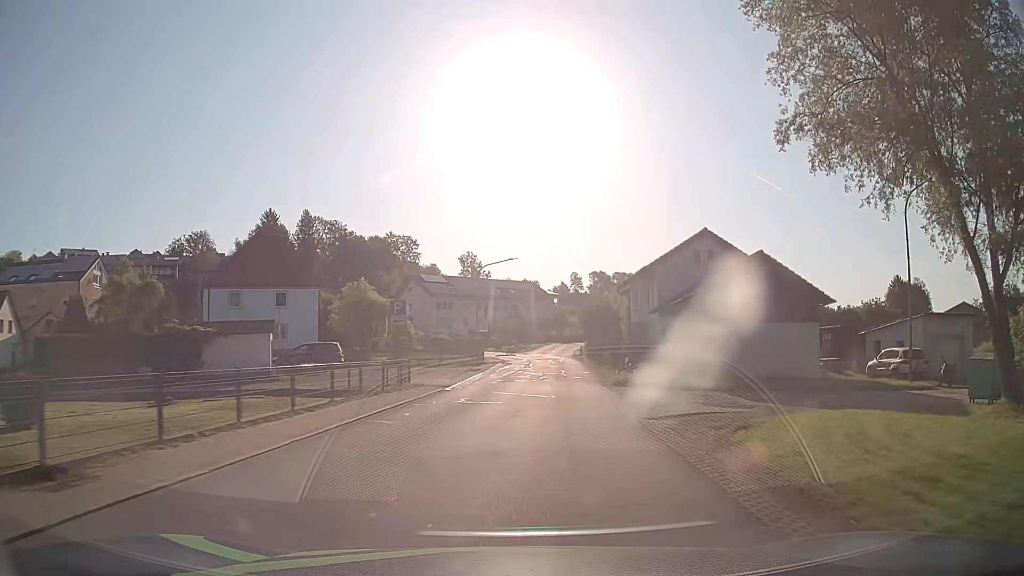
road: tertiary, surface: asphalt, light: Day
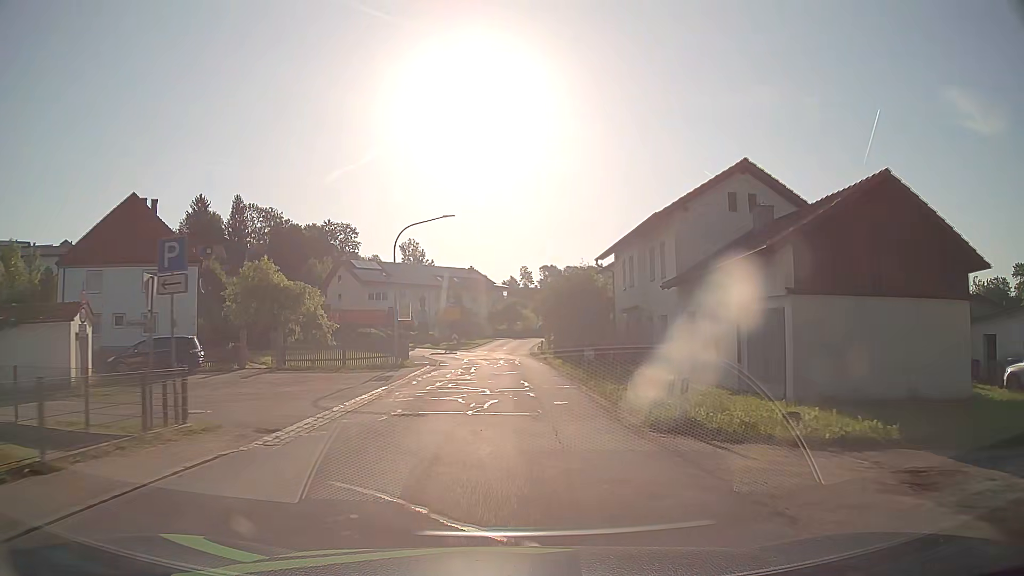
(+0.5, +14.6) m; +4°
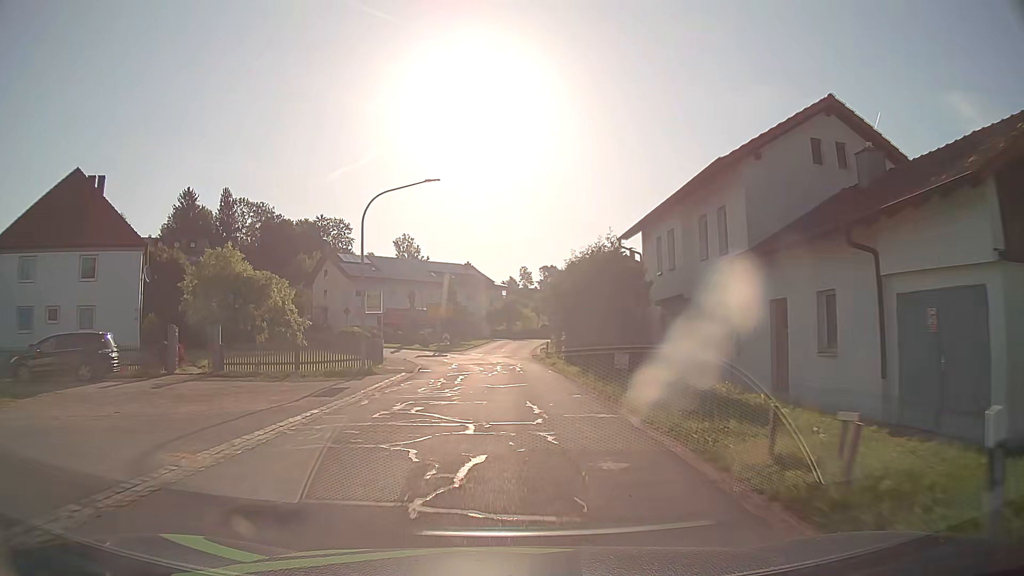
(0.0, +7.5) m; 0°
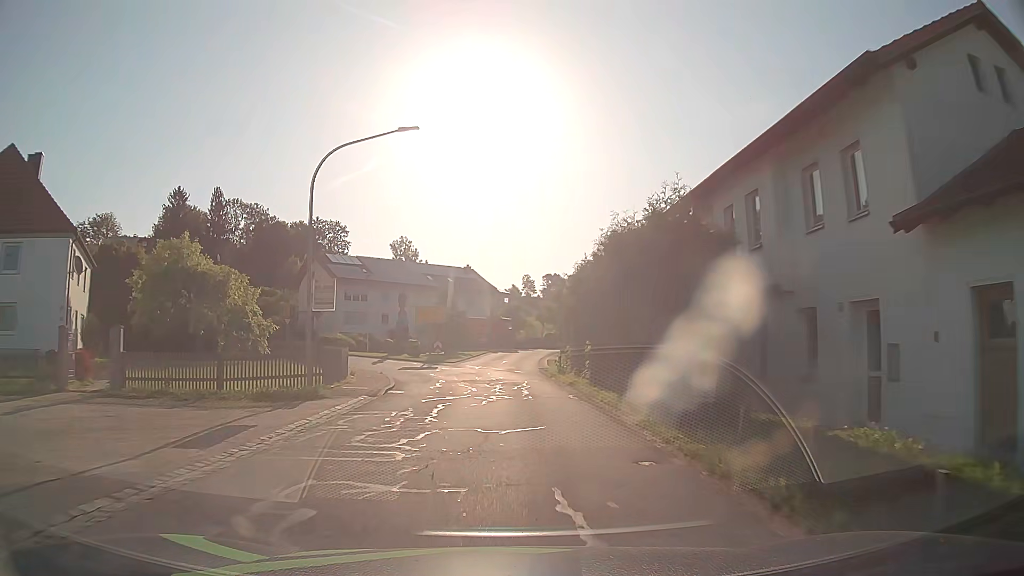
(0.0, +7.5) m; 0°
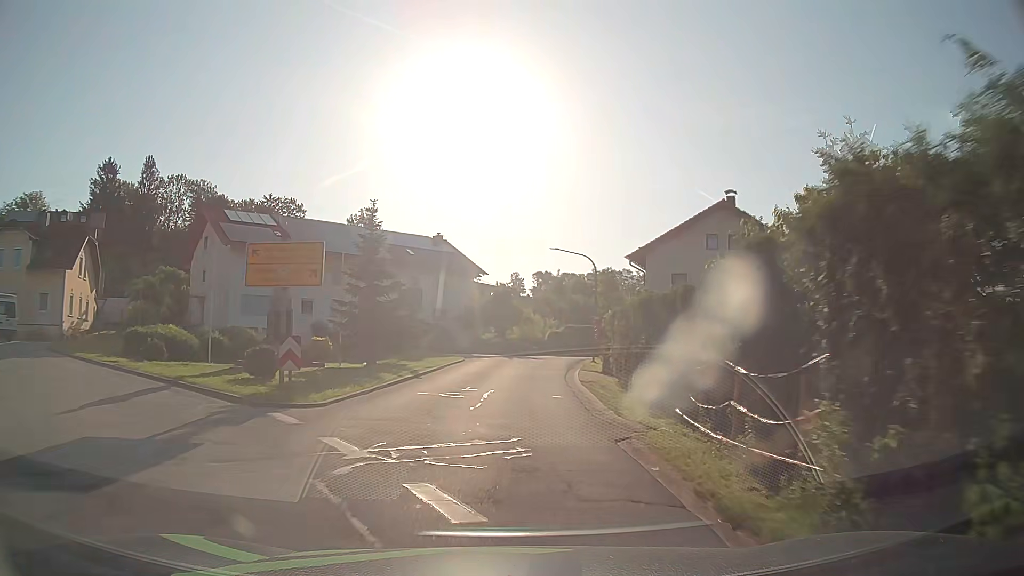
(0.0, +29.1) m; +1°
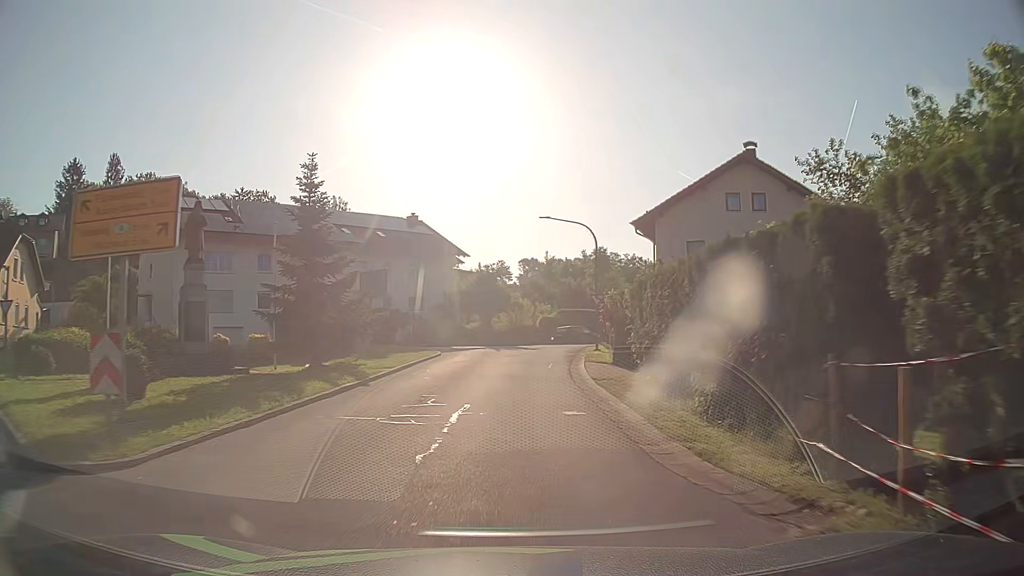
(+0.1, +6.8) m; +1°
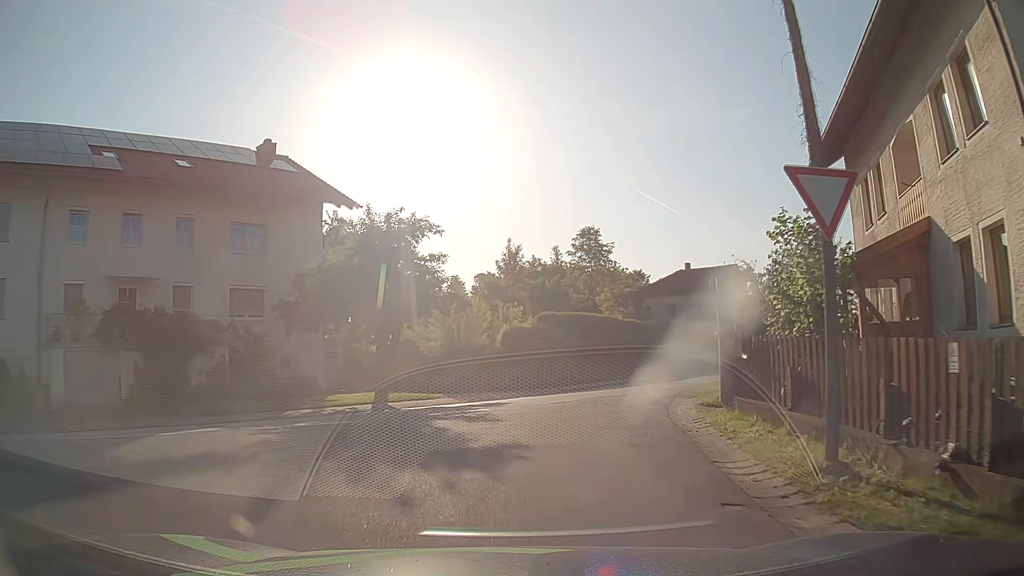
(+1.1, +28.4) m; +3°
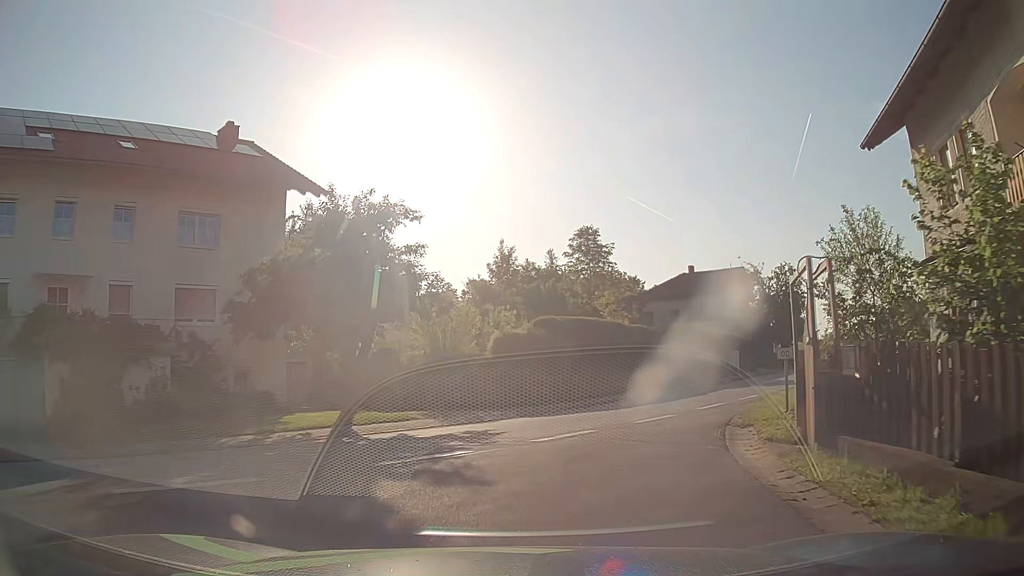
(+0.1, +3.9) m; +1°
(+1, +10) (+4, +19) (+10, +28) (+15, +36) (+21, +44) (+27, +52) (+33, +60) (+38, +69) (+43, +77) (+49, +86) m
